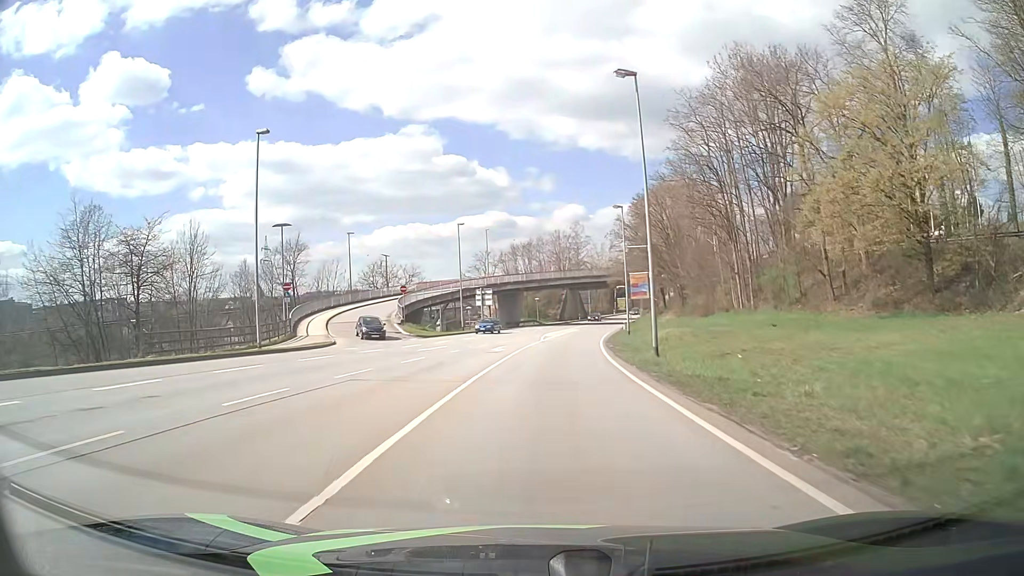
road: primary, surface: asphalt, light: Day
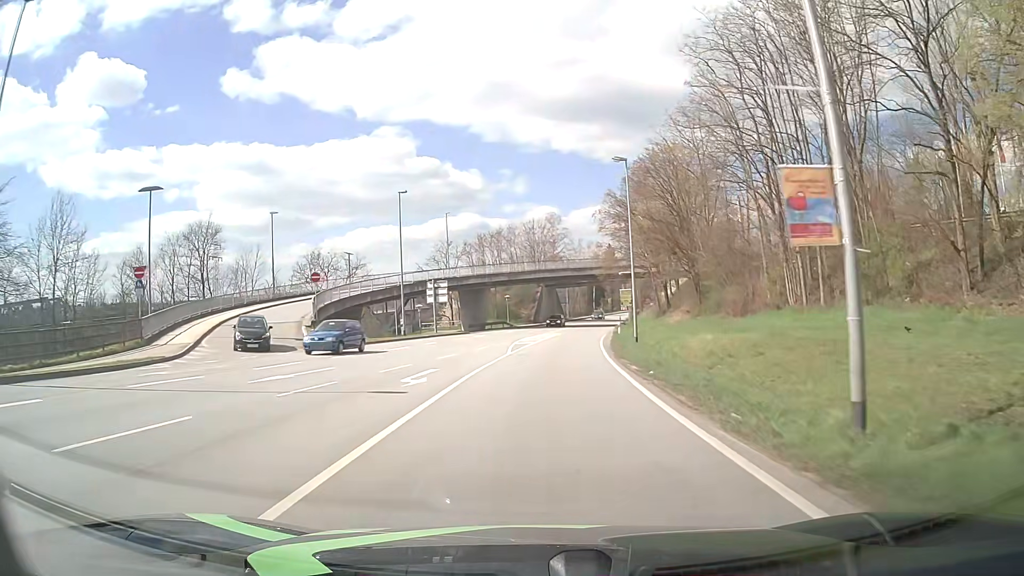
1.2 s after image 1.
(+0.4, +16.6) m; +2°
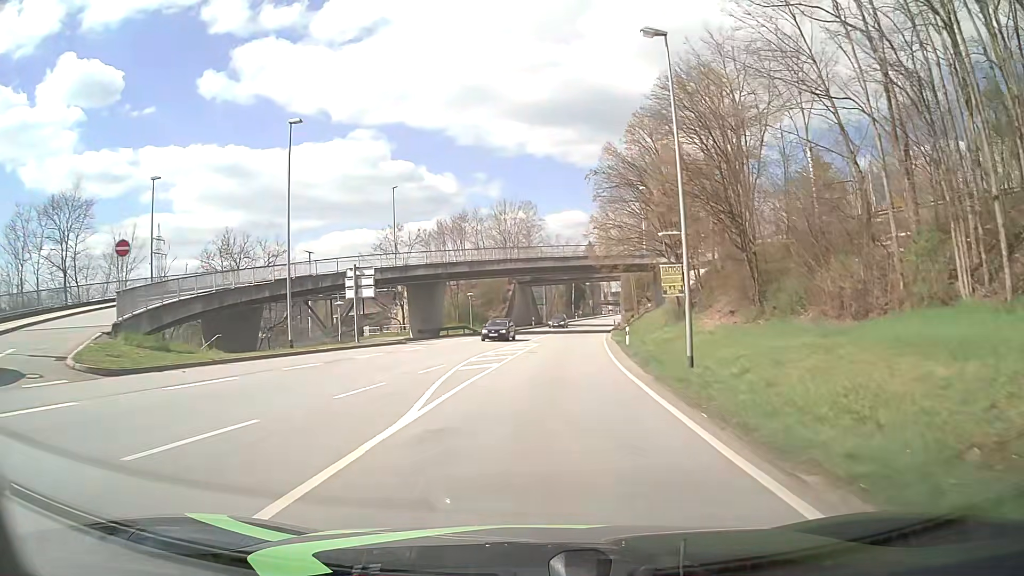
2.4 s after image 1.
(+0.3, +18.0) m; +2°
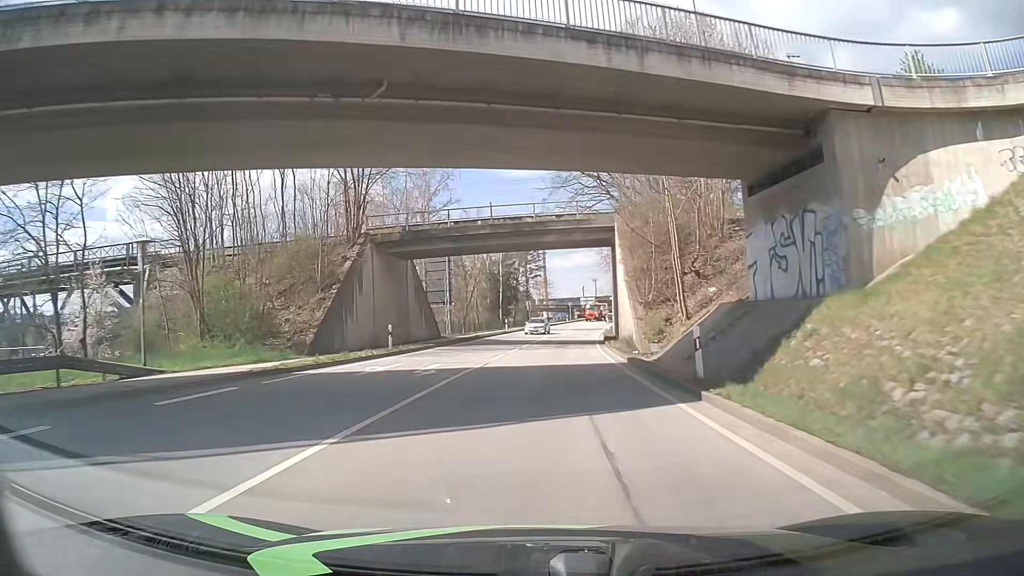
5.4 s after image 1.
(+2.9, +49.7) m; +6°
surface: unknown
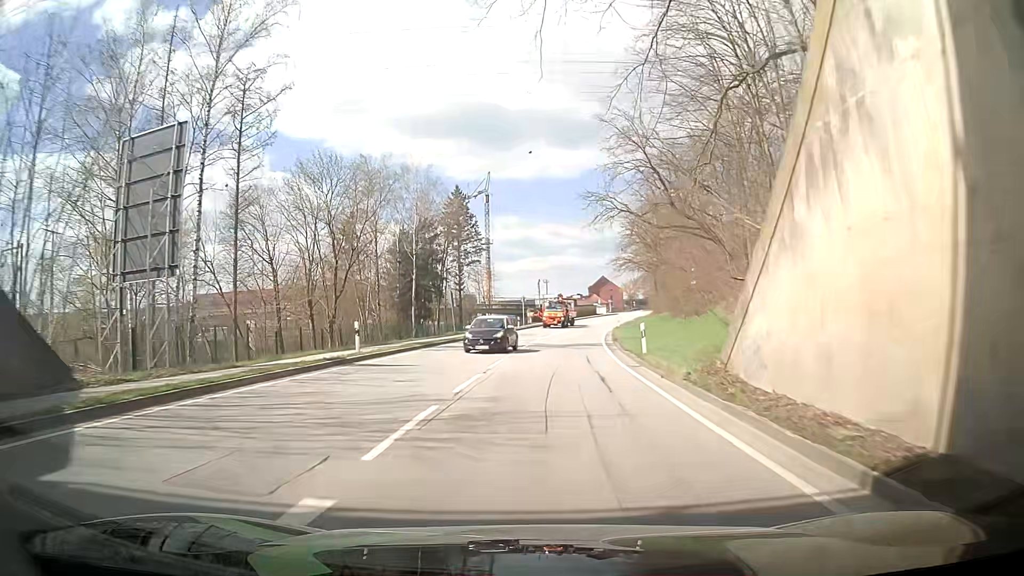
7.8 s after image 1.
(+1.4, +40.4) m; +4°
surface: asphalt
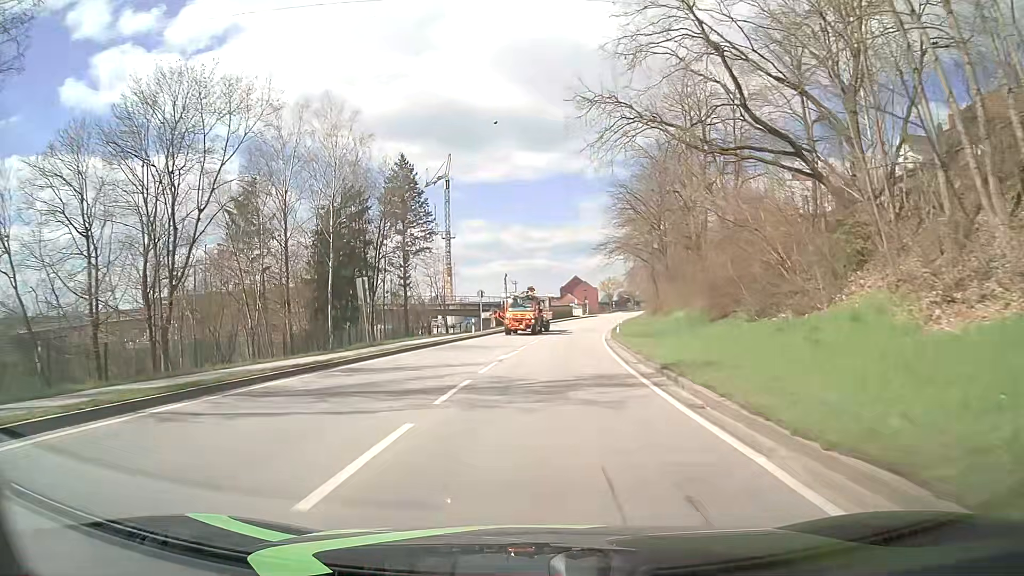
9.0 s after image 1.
(+0.3, +19.8) m; +3°
